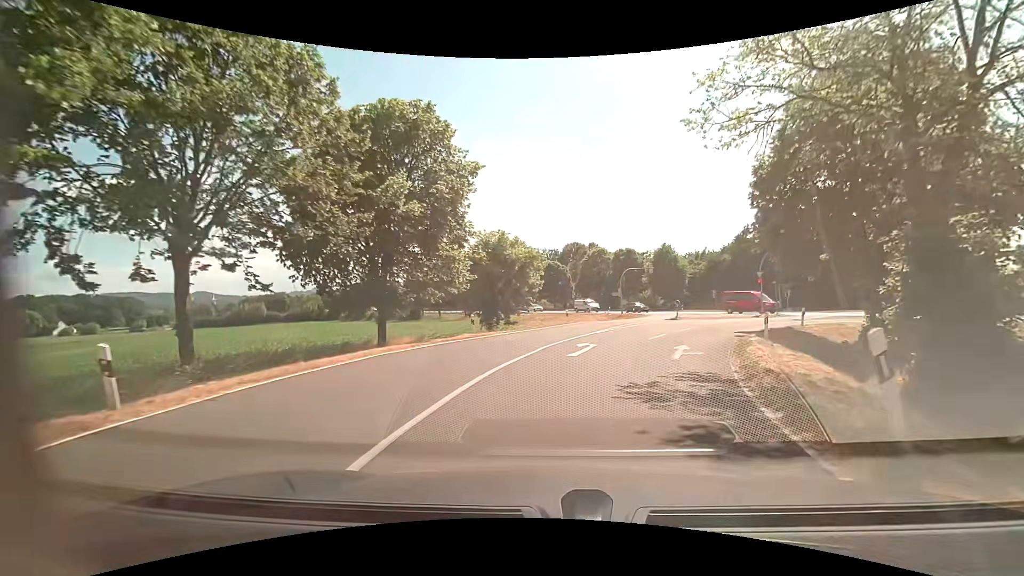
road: tertiary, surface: asphalt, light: Day
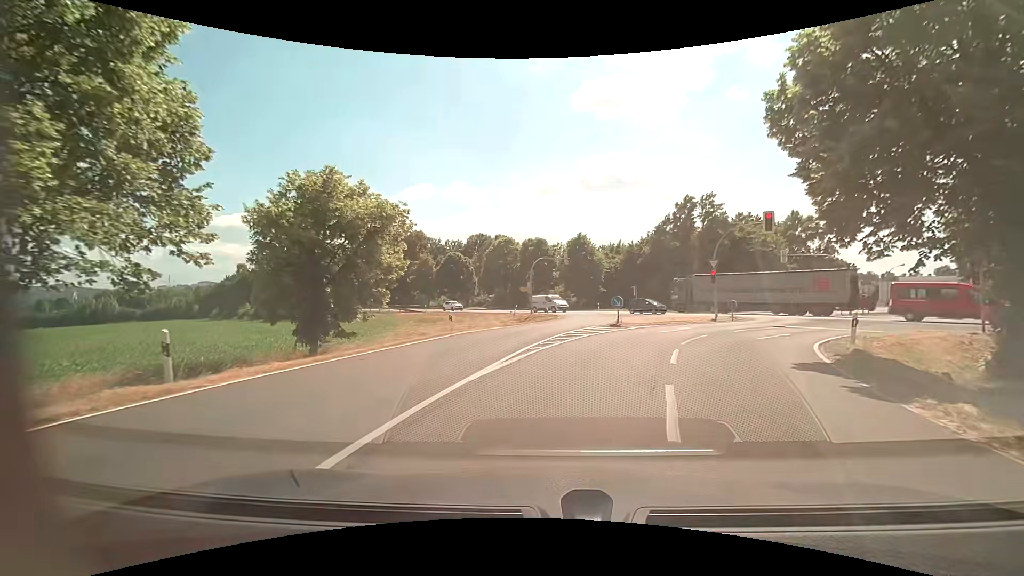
(+1.5, +14.0) m; +10°
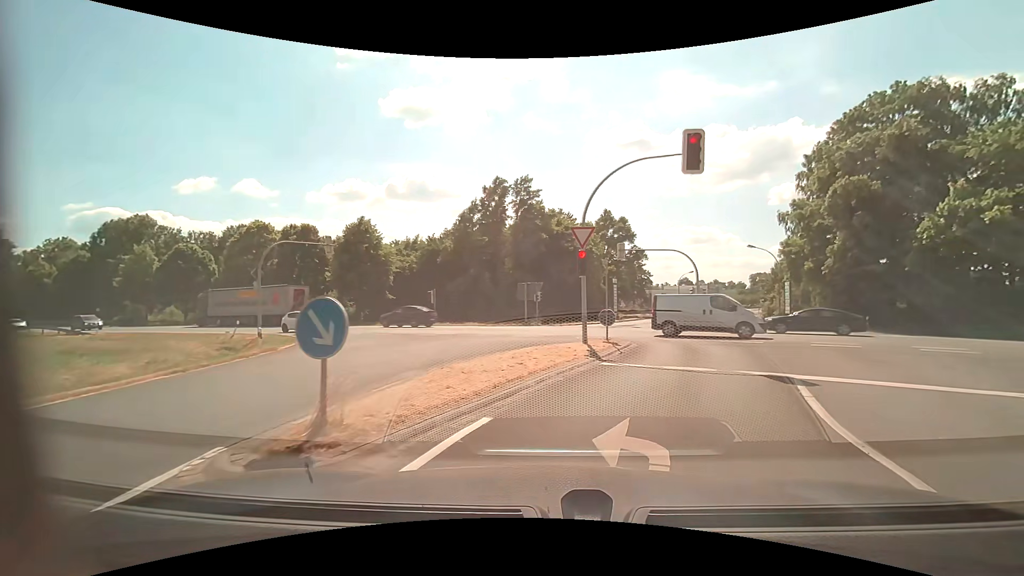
(+3.2, +18.8) m; +24°
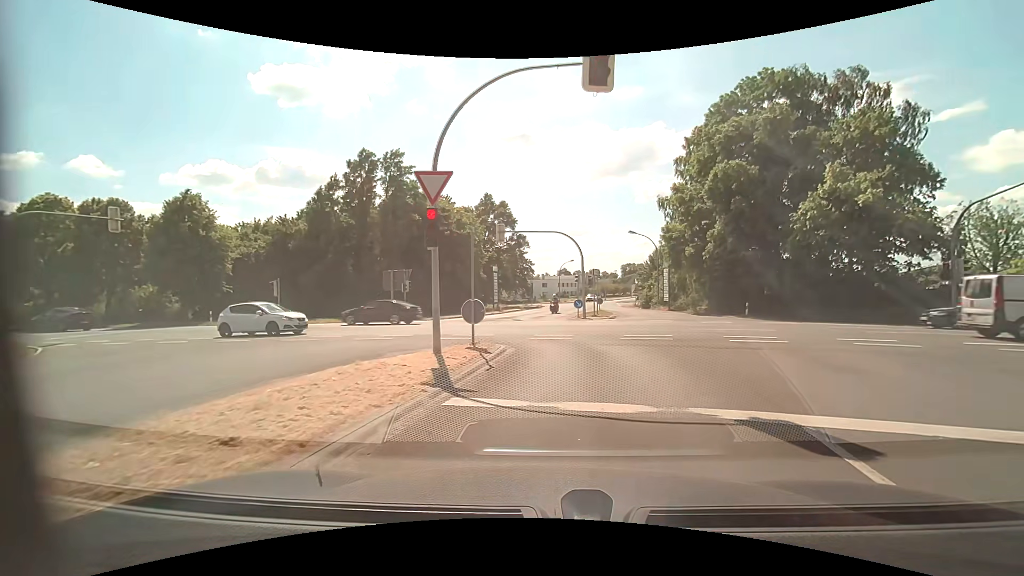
(+0.6, +5.7) m; +13°
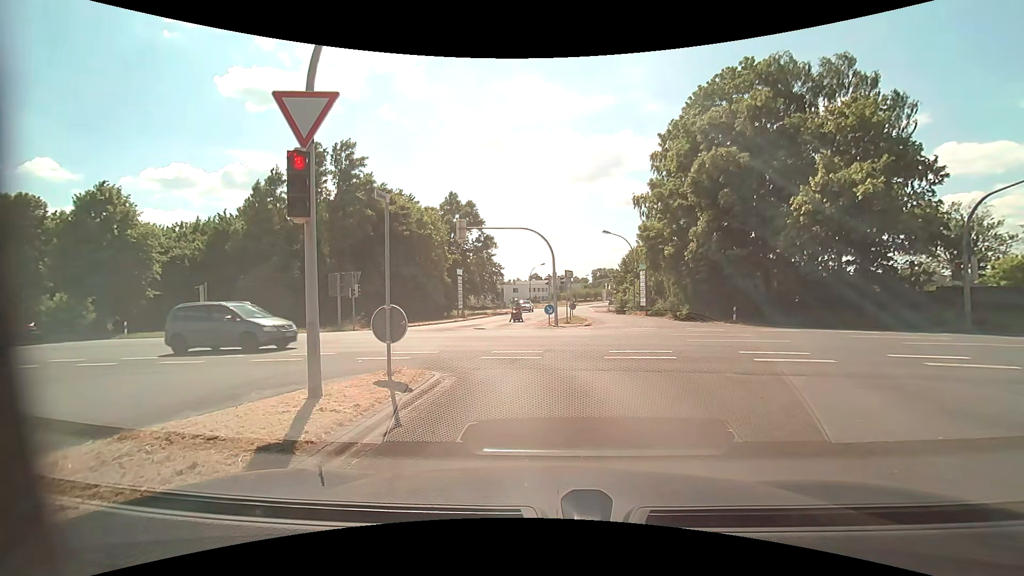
(+0.1, +3.9) m; +2°
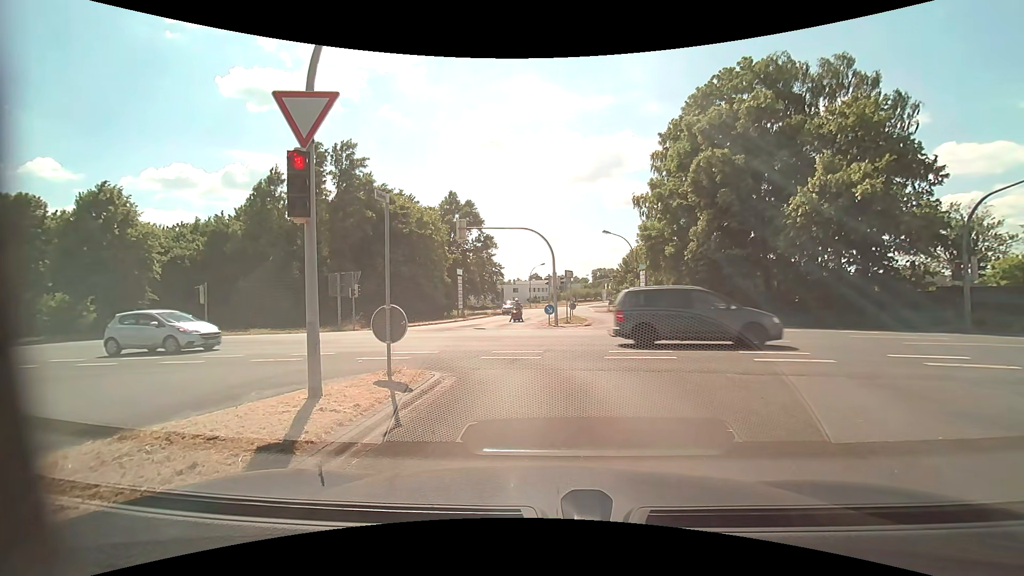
(0.0, 0.0) m; 0°
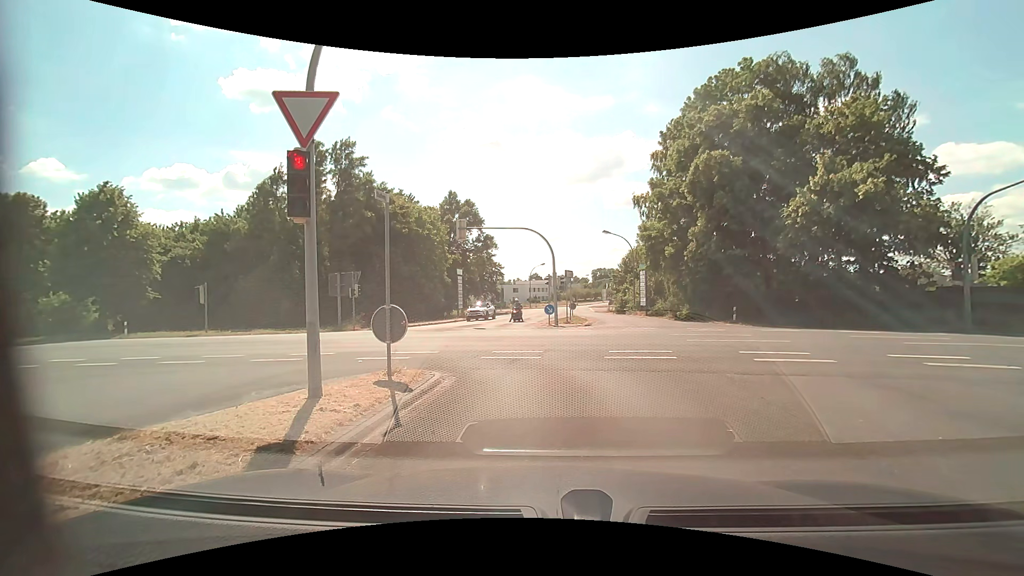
(0.0, 0.0) m; 0°
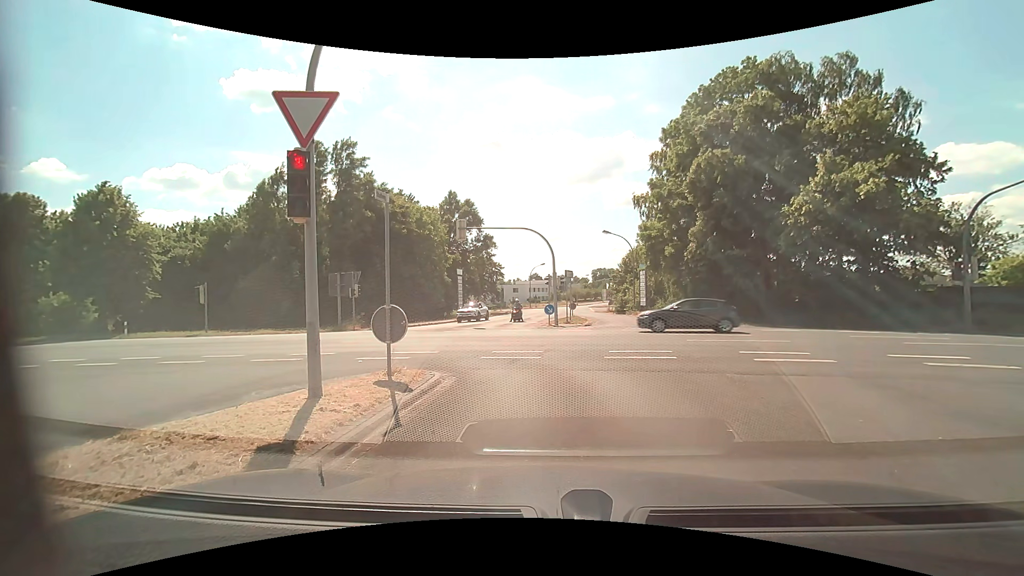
(0.0, 0.0) m; 0°
(0, +10) (-2, +20) (-10, +25) (-20, +28) (-29, +29) (-39, +31) (-49, +33) (-59, +34) (-69, +36) (-79, +38) m
